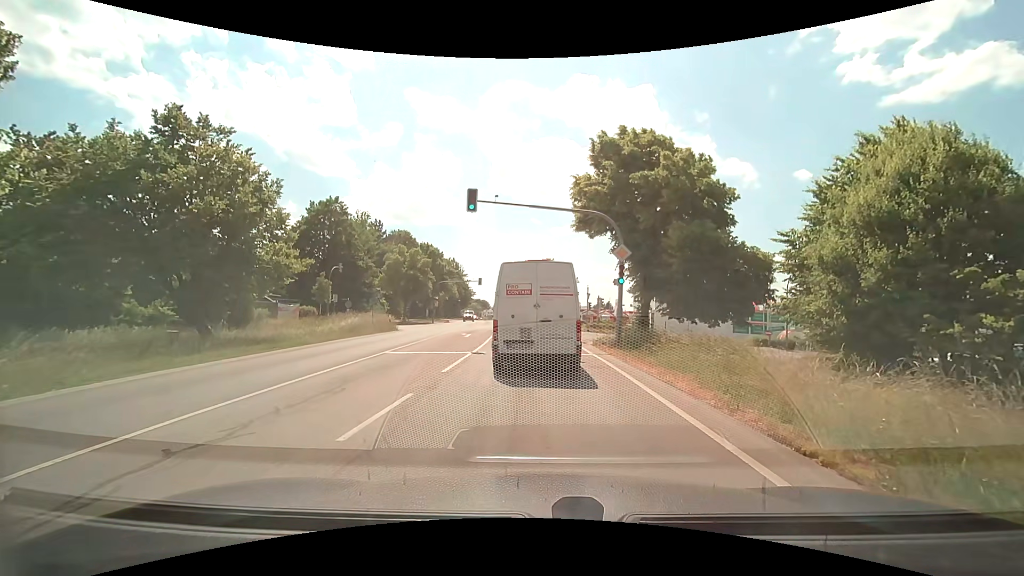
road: secondary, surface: asphalt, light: Day
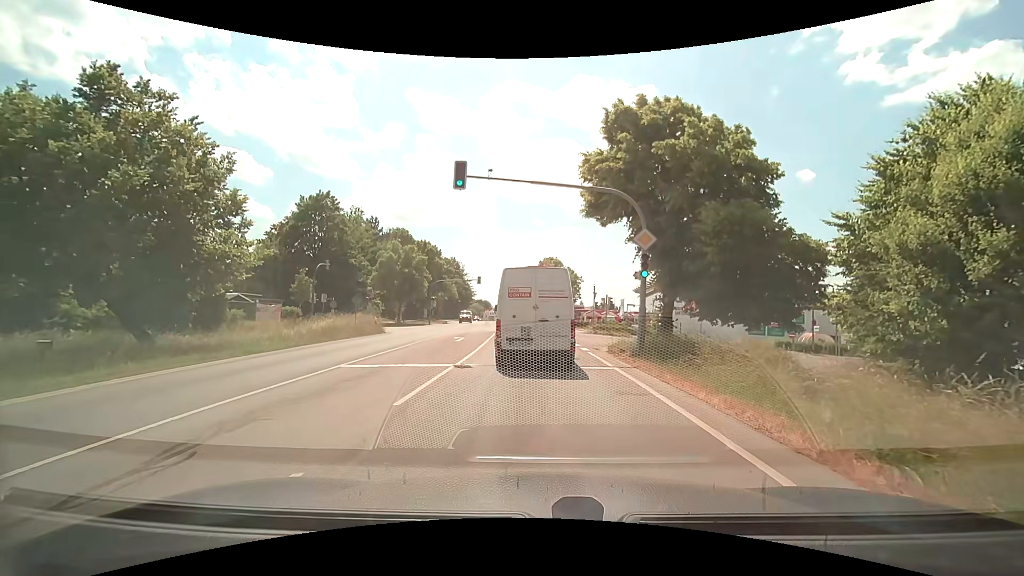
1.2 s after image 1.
(0.0, +4.2) m; -1°
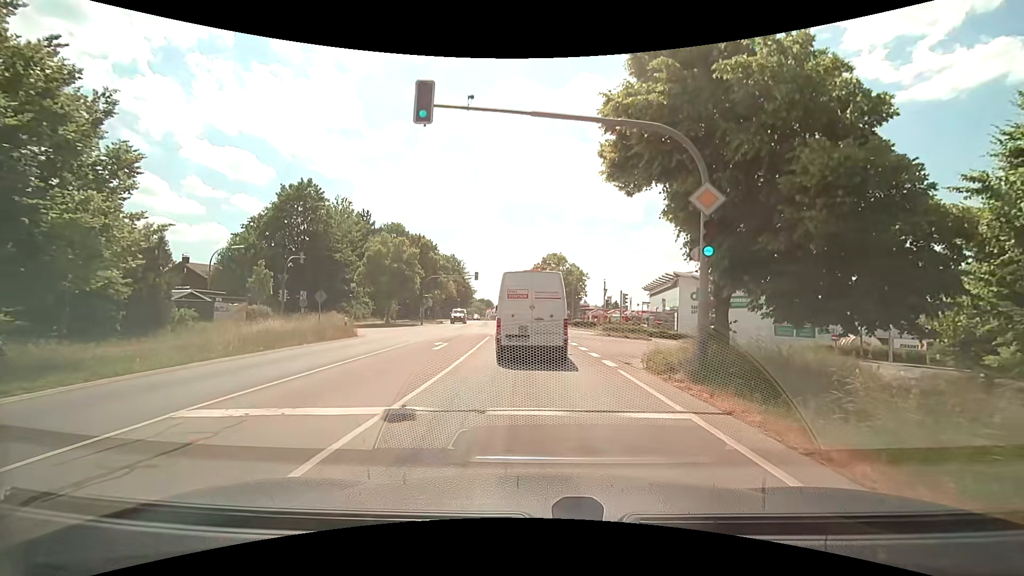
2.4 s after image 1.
(+0.1, +6.1) m; 0°
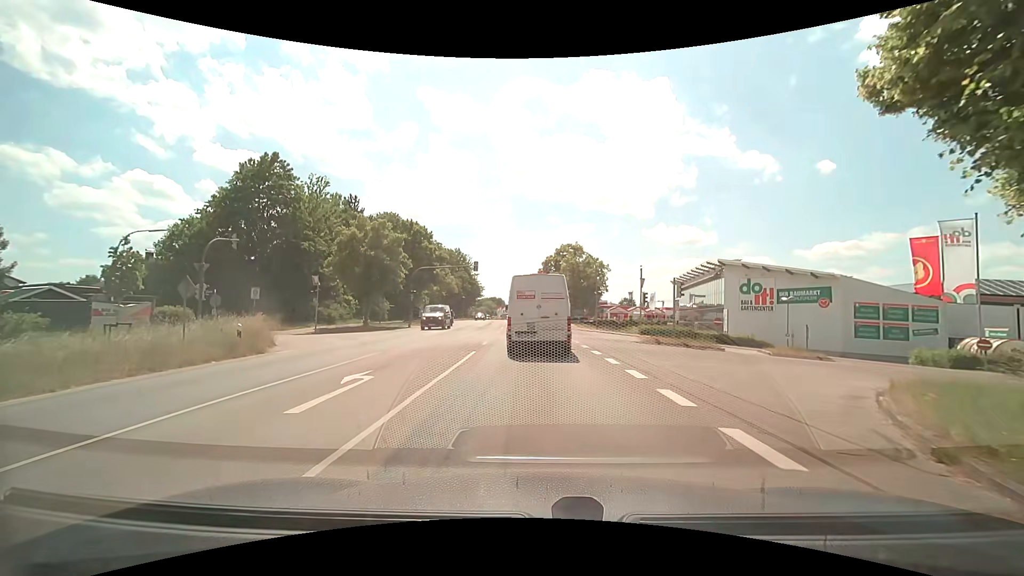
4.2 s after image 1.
(-0.1, +11.6) m; -1°
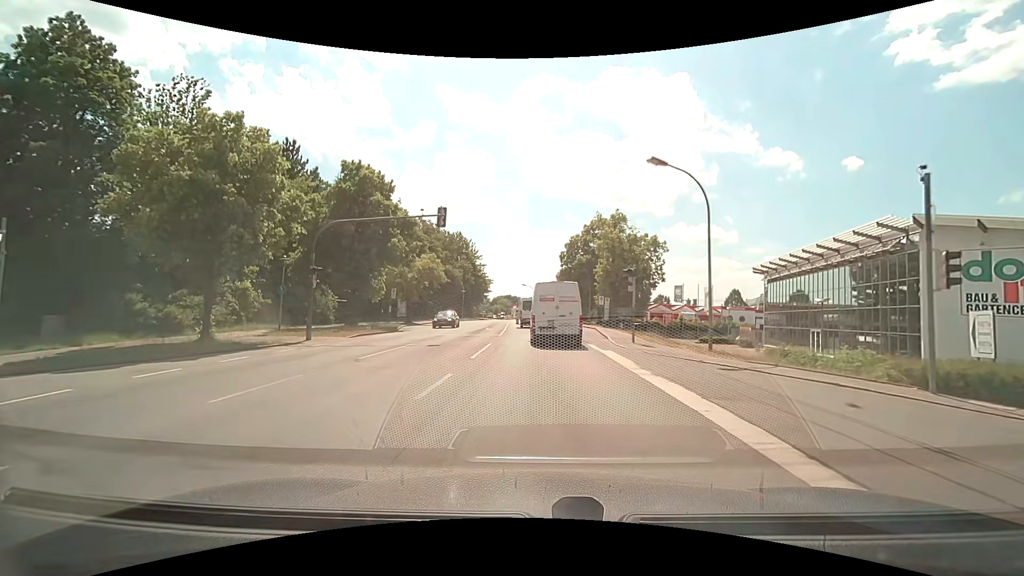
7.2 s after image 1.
(-0.7, +25.2) m; -2°
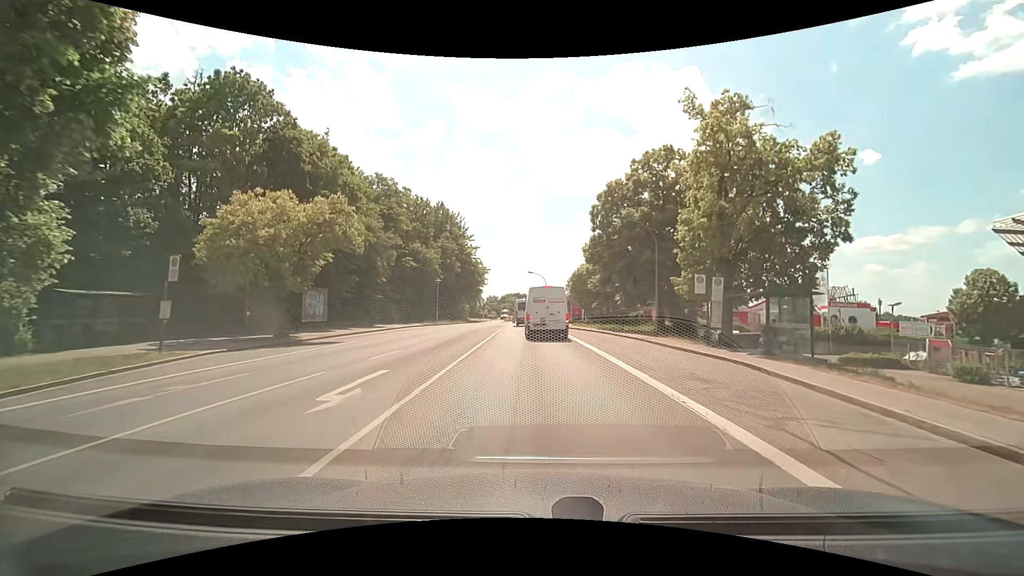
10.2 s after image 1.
(-0.4, +30.1) m; -1°
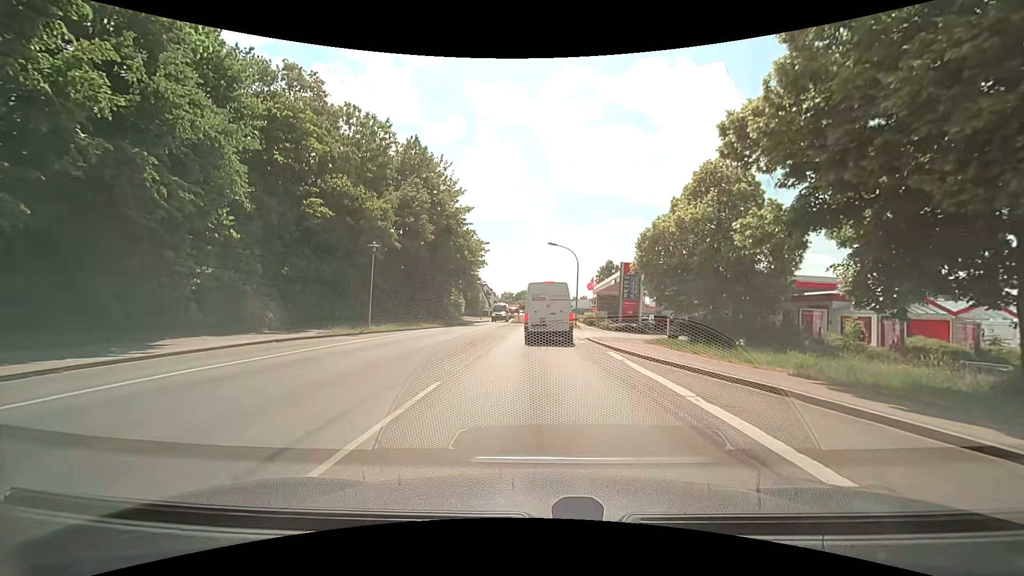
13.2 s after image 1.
(-0.7, +28.4) m; -2°
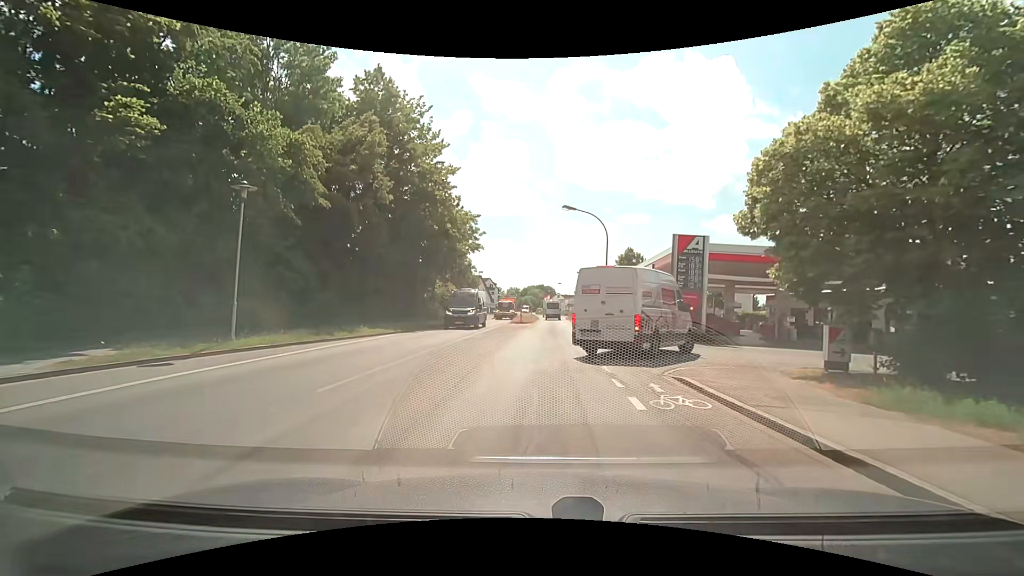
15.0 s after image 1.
(0.0, +13.9) m; -1°
(0, +10) (0, +20) (+1, +30) (+1, +40) (+1, +50) (+2, +60) (+2, +70) (+2, +80) (+3, +90) (+3, +100) m
